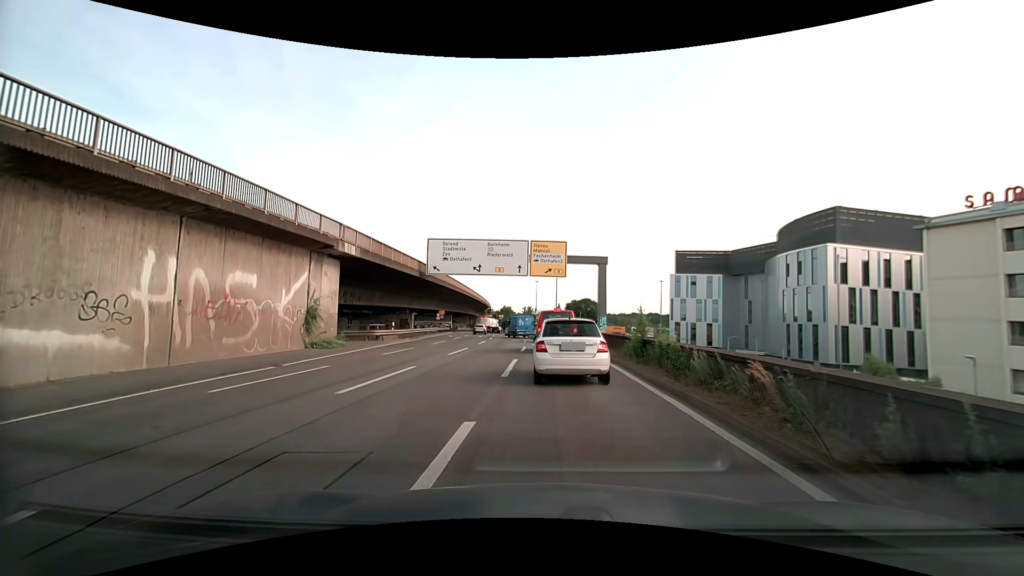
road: motorway_link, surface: asphalt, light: Day
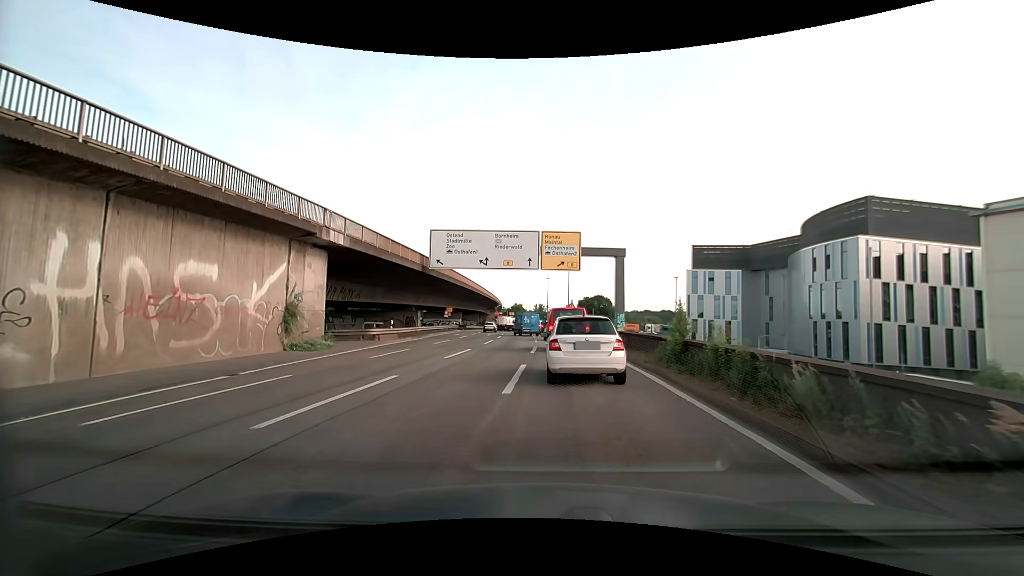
(-0.1, +3.4) m; -3°
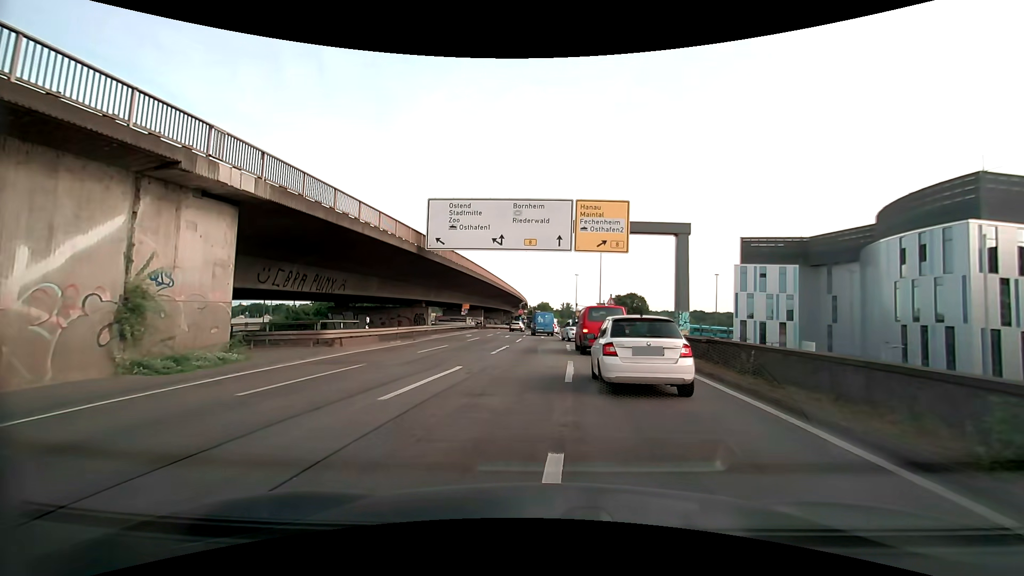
(-0.2, +10.3) m; -2°
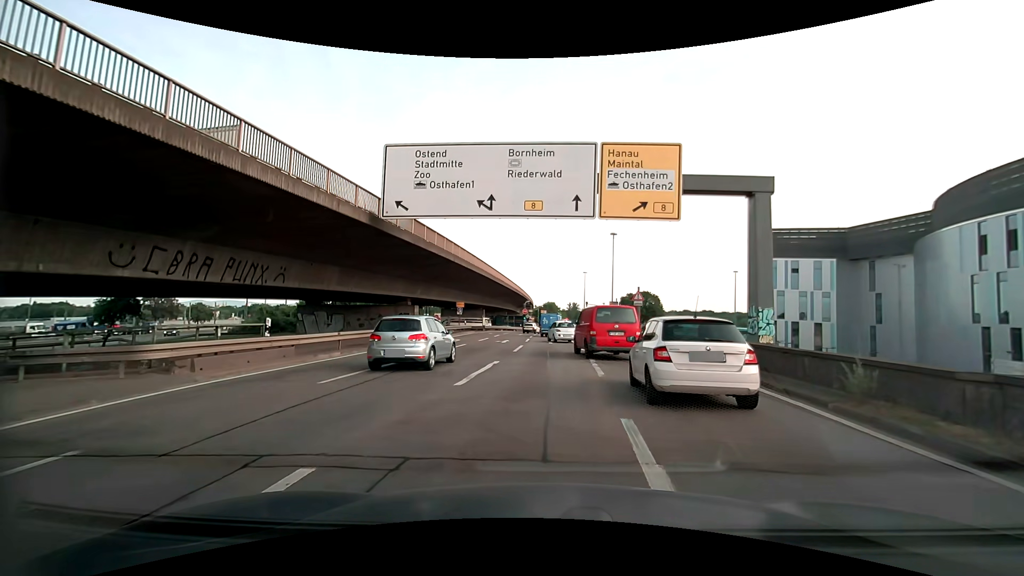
(-0.2, +9.9) m; -2°
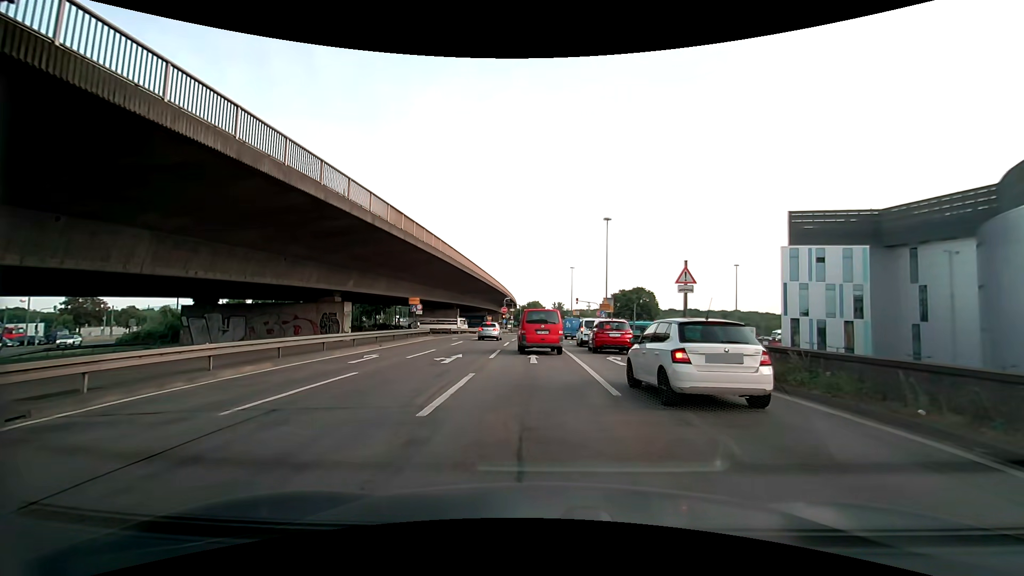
(+0.4, +15.1) m; +2°
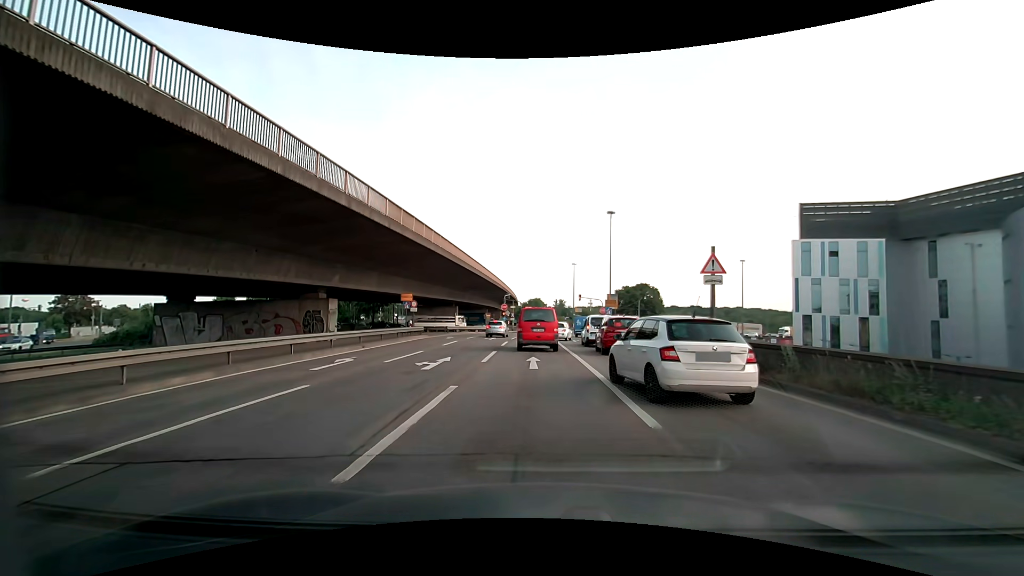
(0.0, +3.0) m; 0°
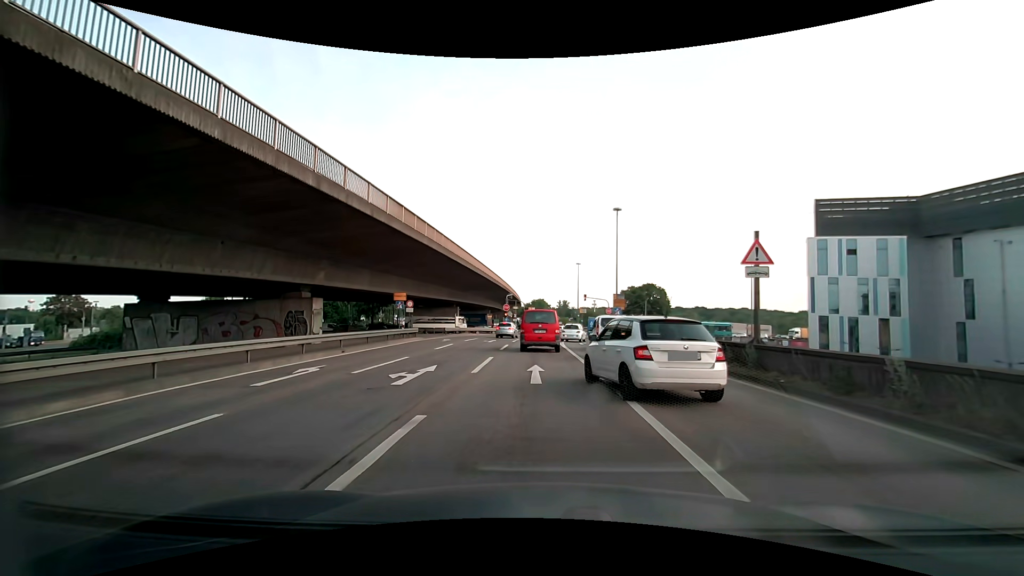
(0.0, +3.2) m; 0°
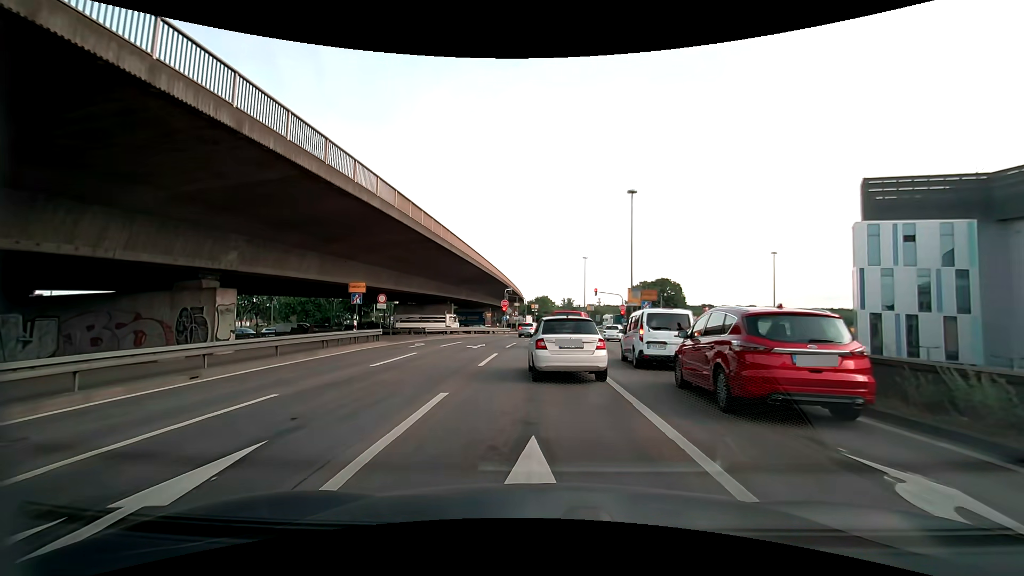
(0.0, +10.1) m; -1°
(0, +10) (0, +20) (+2, +30) (+4, +40) (+6, +49) (+10, +59) (+14, +68) (+20, +76) (+26, +84) (+32, +91) m
